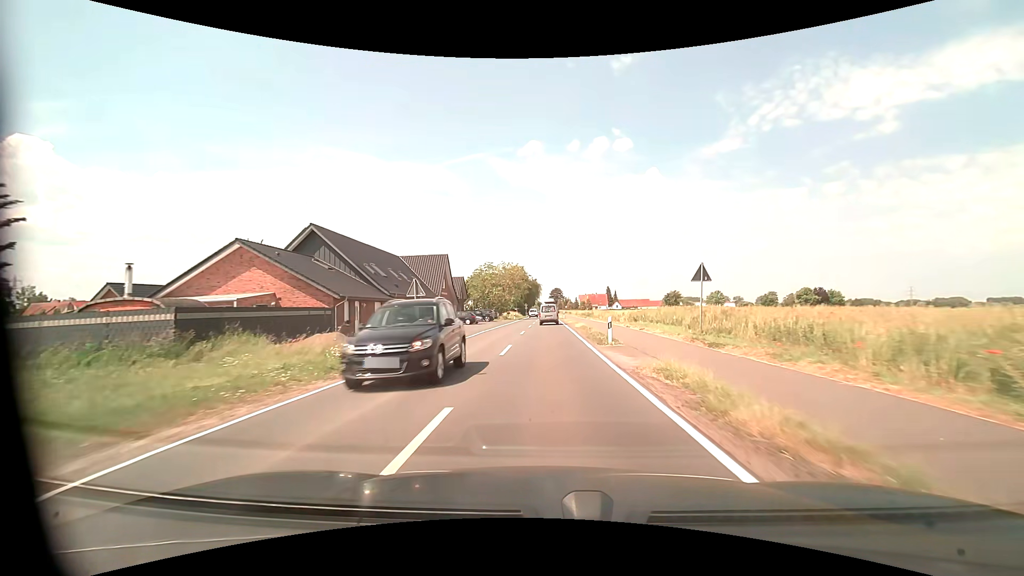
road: tertiary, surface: asphalt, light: Day
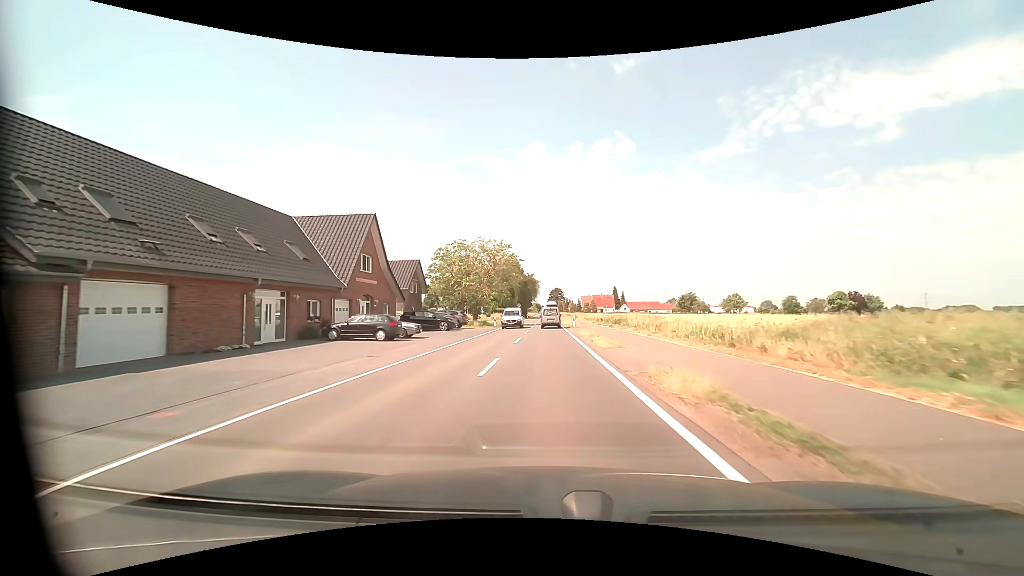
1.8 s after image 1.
(0.0, +28.4) m; 0°
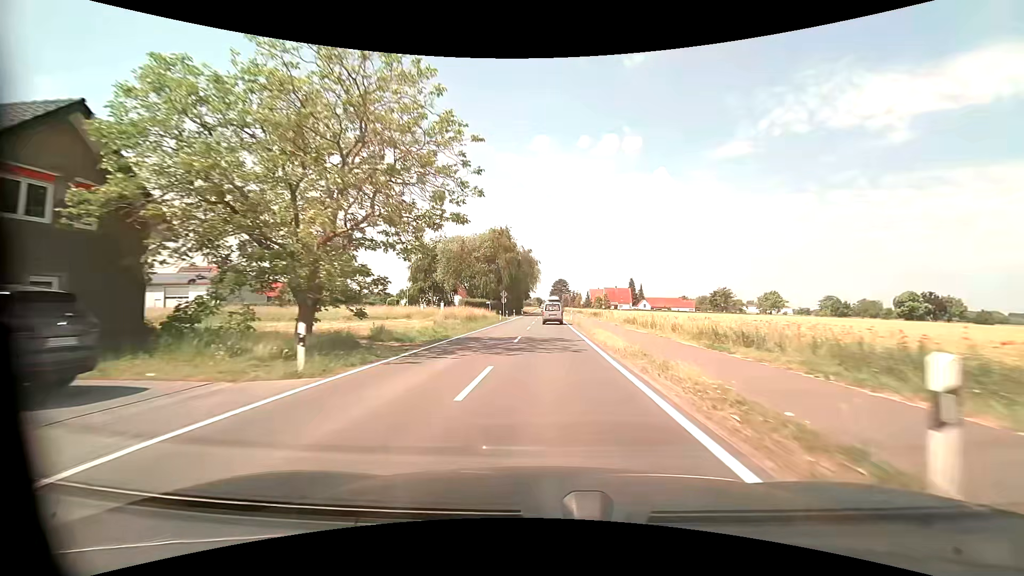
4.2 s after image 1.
(+0.1, +39.8) m; 0°
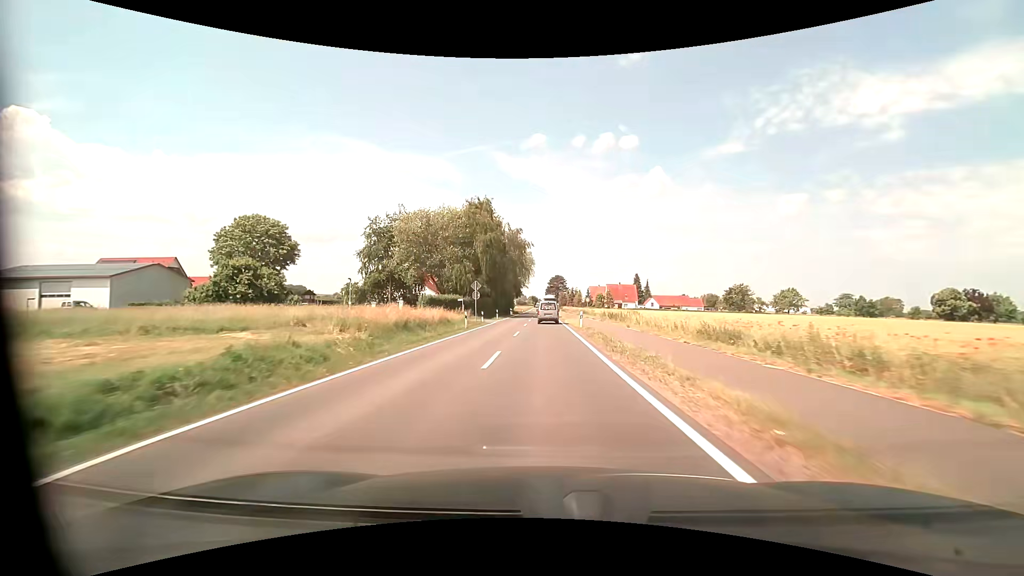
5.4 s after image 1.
(+0.1, +20.3) m; 0°
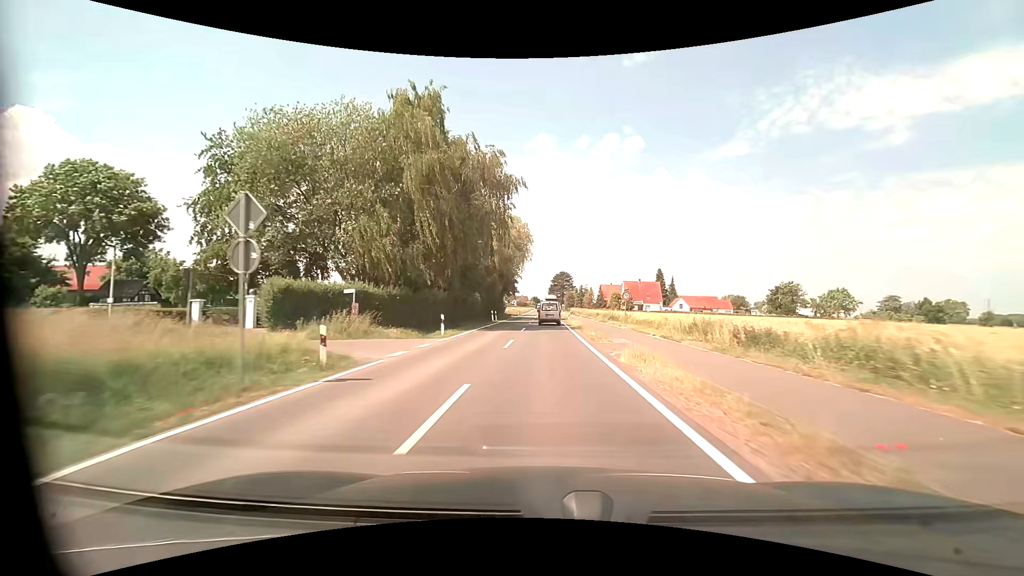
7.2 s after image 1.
(+0.1, +30.4) m; 0°
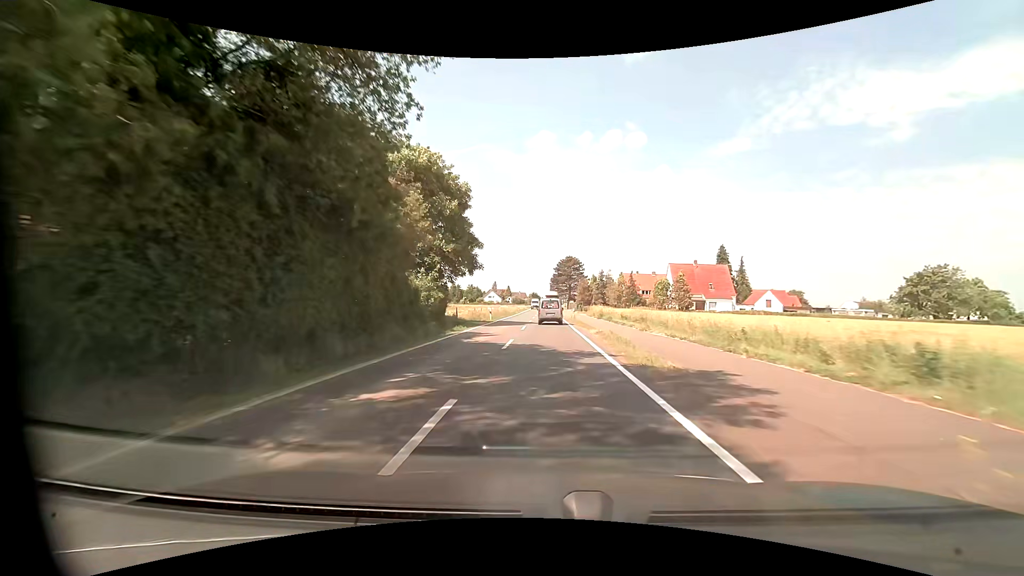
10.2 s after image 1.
(0.0, +49.6) m; 0°
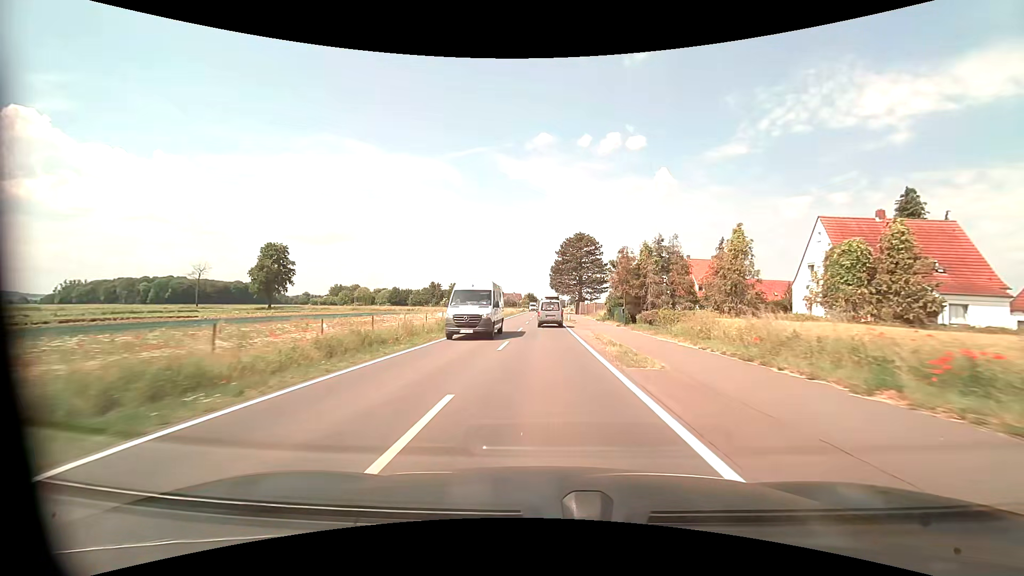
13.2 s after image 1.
(-0.1, +47.7) m; 0°
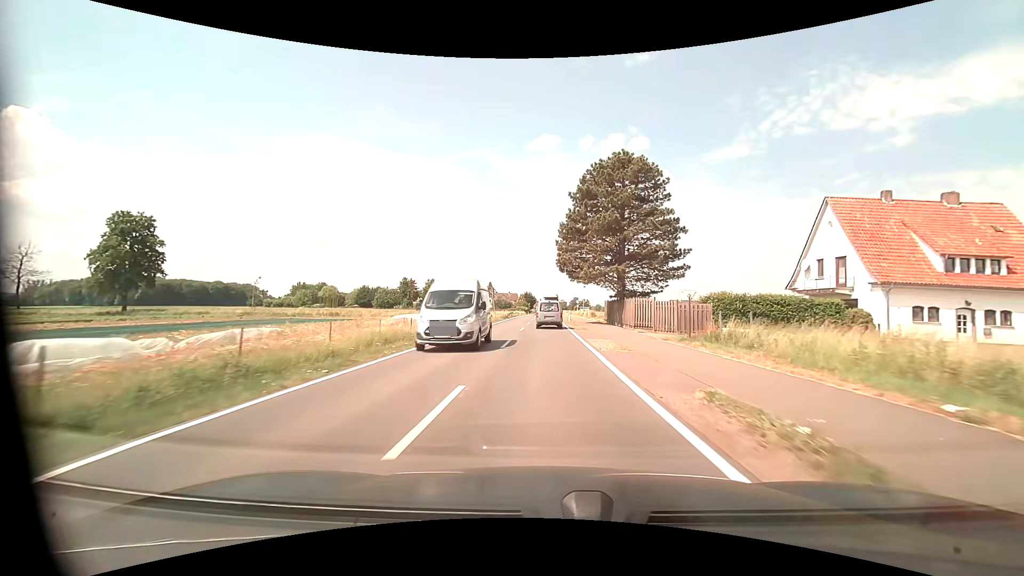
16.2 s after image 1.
(-0.1, +47.2) m; 0°
(0, +10) (0, +20) (0, +30) (0, +40) (0, +50) (0, +60) (0, +70) (0, +80) (0, +90) (0, +100) m
